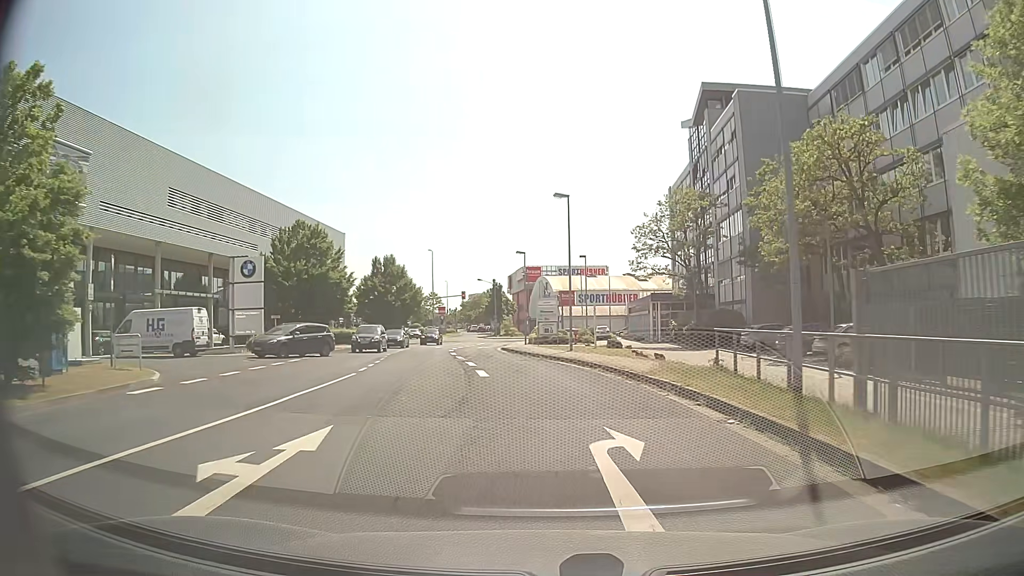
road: residential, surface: asphalt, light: Day
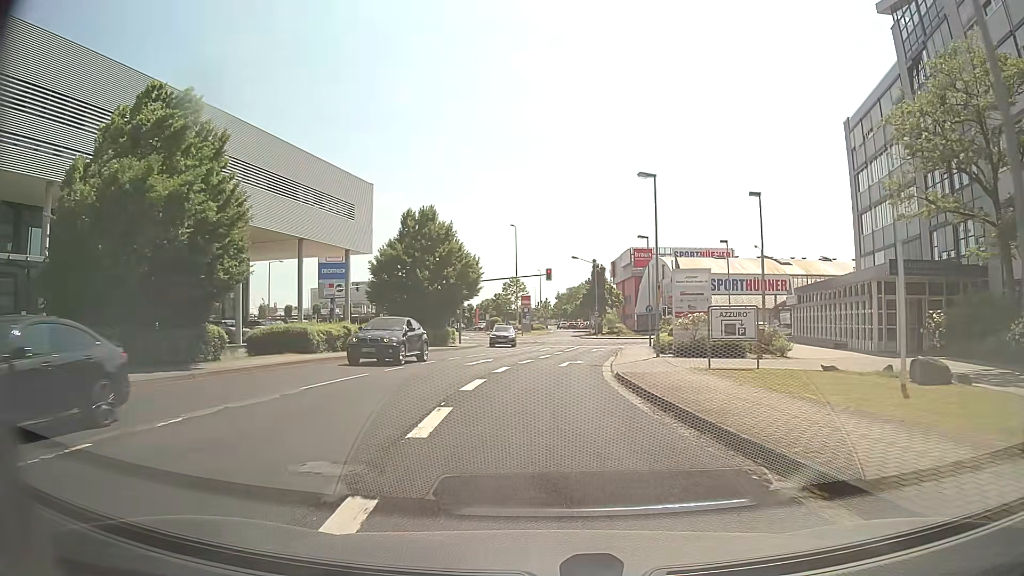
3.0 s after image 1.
(-1.9, +28.9) m; -8°
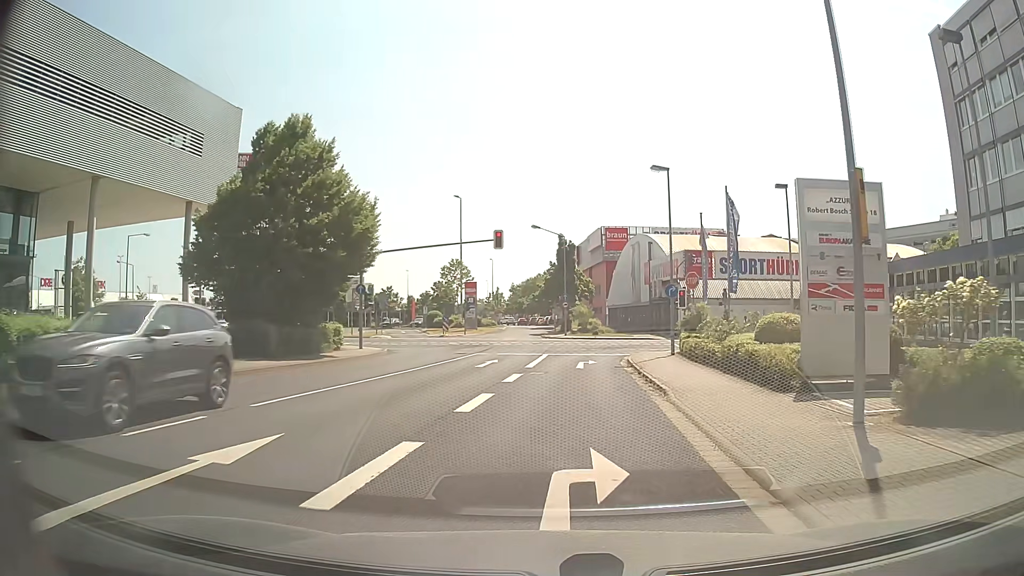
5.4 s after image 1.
(+0.4, +21.1) m; +4°
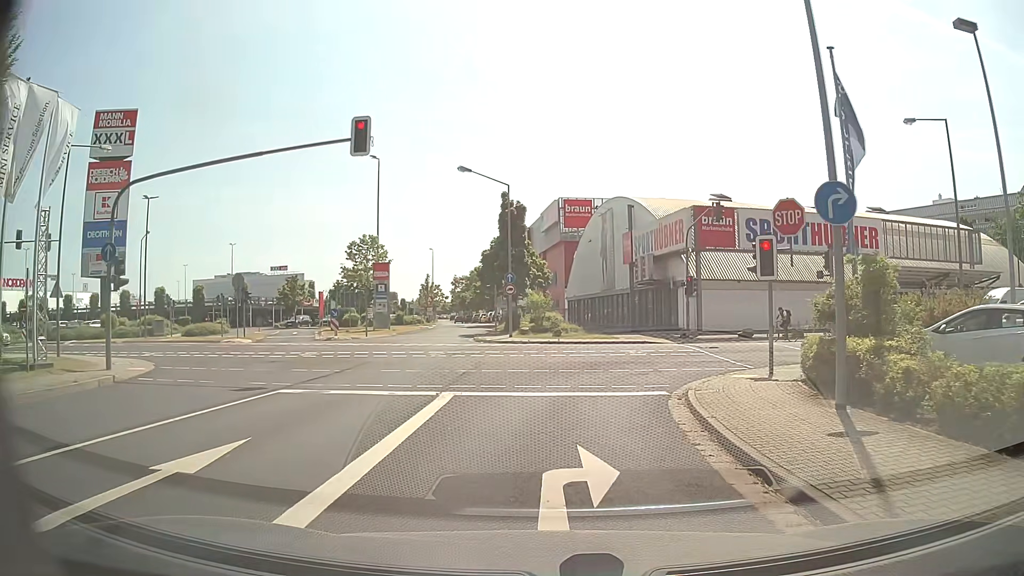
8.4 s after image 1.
(+0.7, +19.9) m; +4°
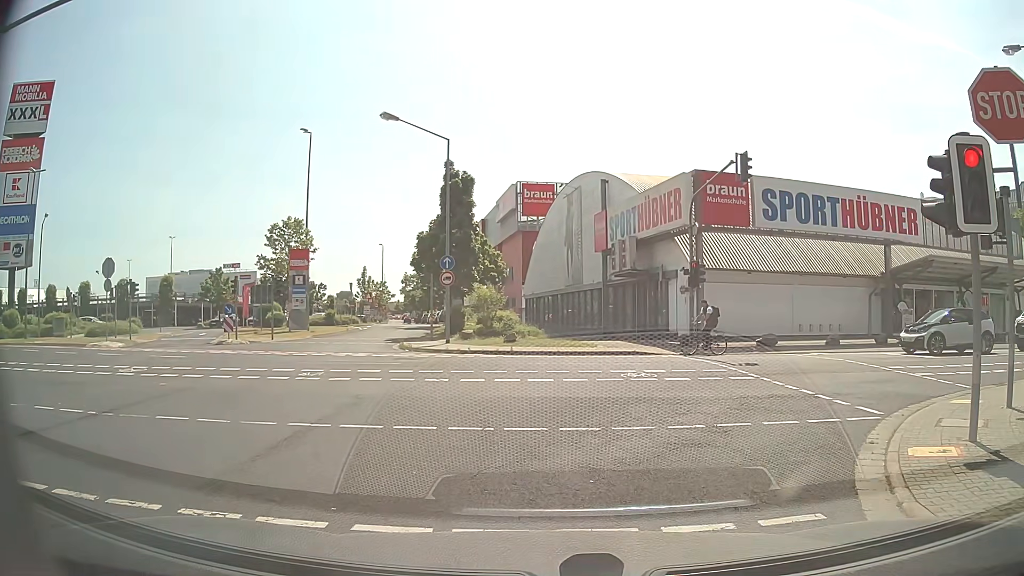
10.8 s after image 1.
(+0.1, +9.3) m; +2°
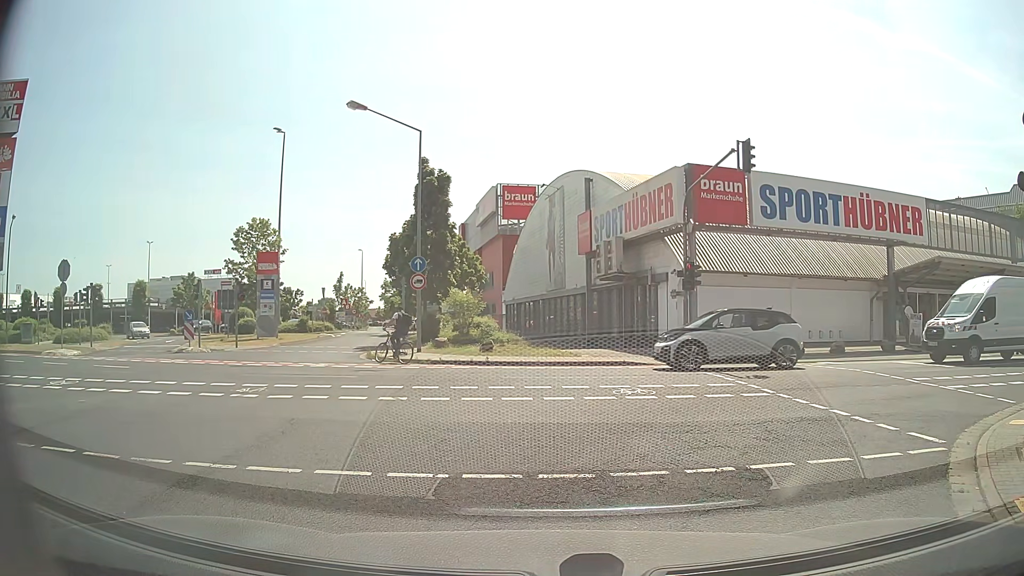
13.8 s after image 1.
(0.0, +2.1) m; 0°
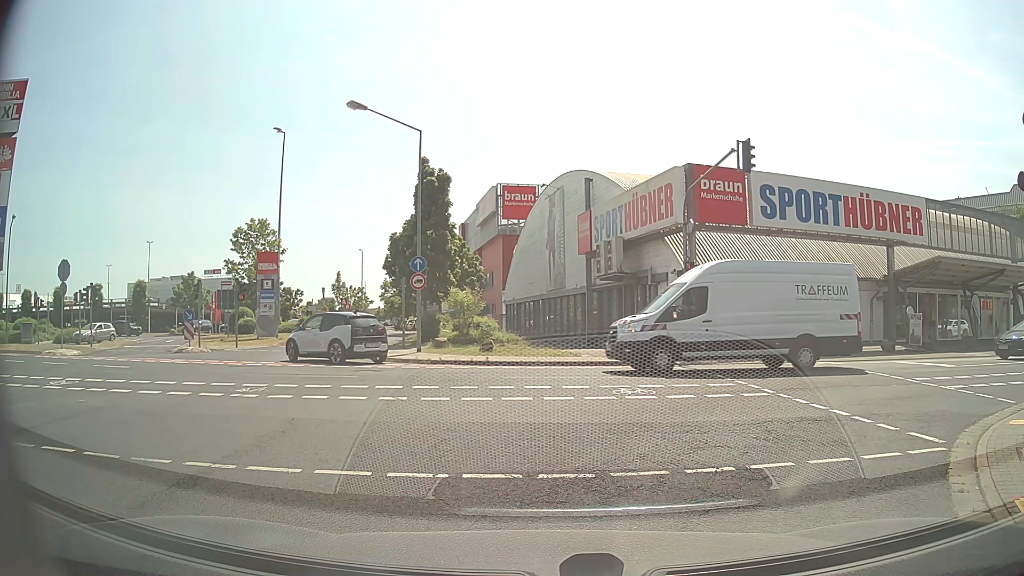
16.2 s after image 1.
(0.0, 0.0) m; 0°
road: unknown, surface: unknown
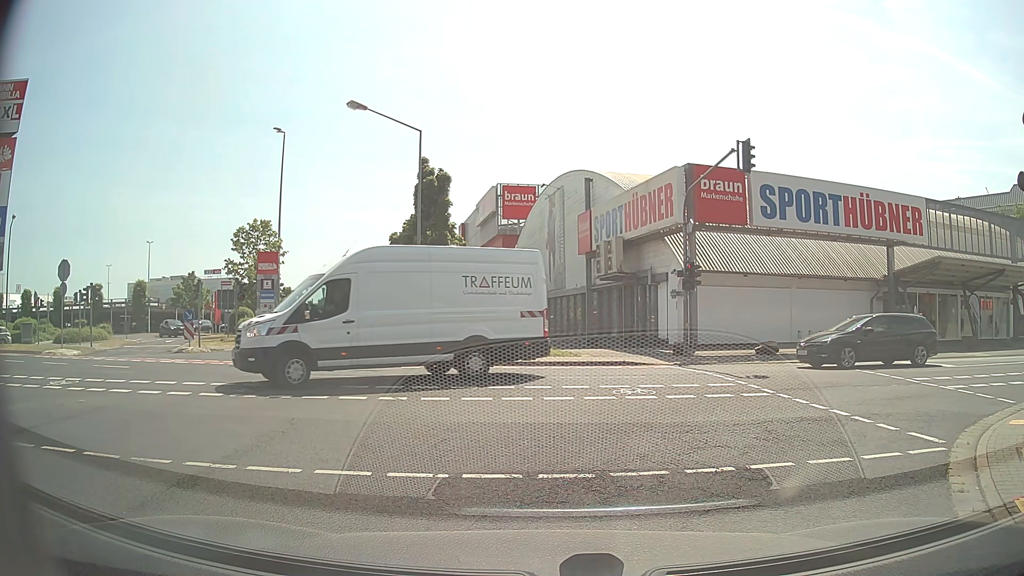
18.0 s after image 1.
(0.0, 0.0) m; 0°
